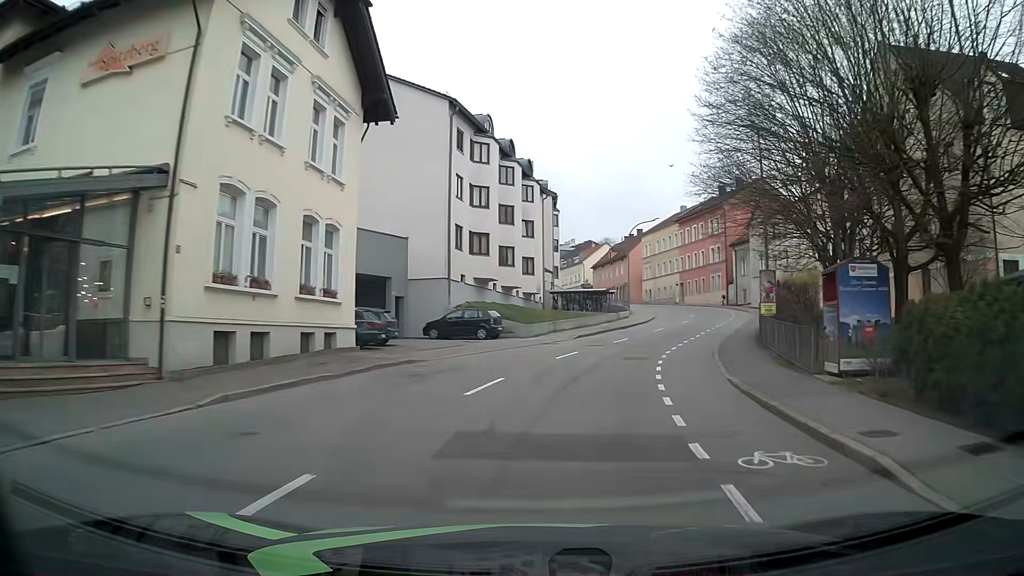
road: tertiary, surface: asphalt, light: Day
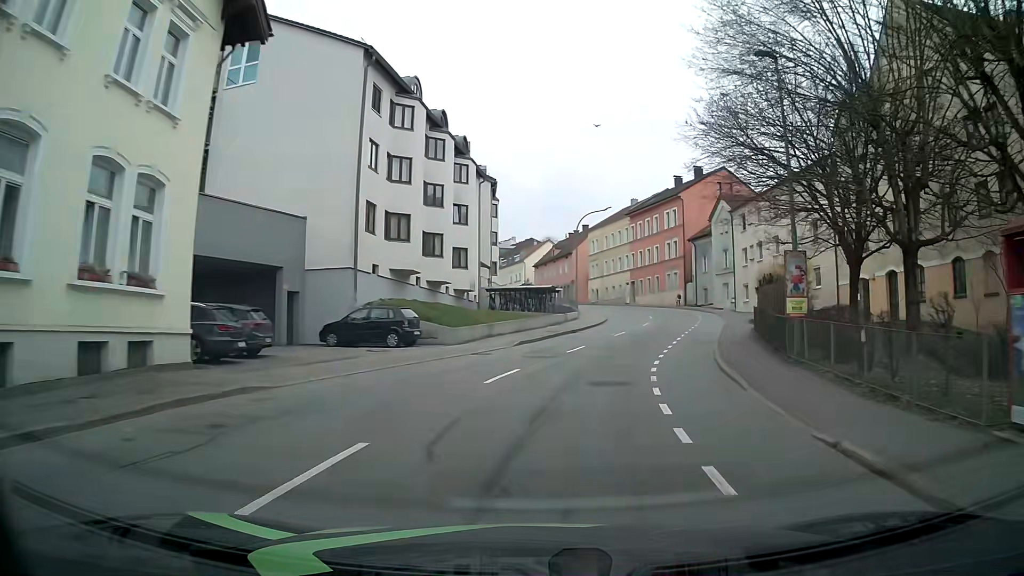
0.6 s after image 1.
(+0.3, +7.6) m; +5°
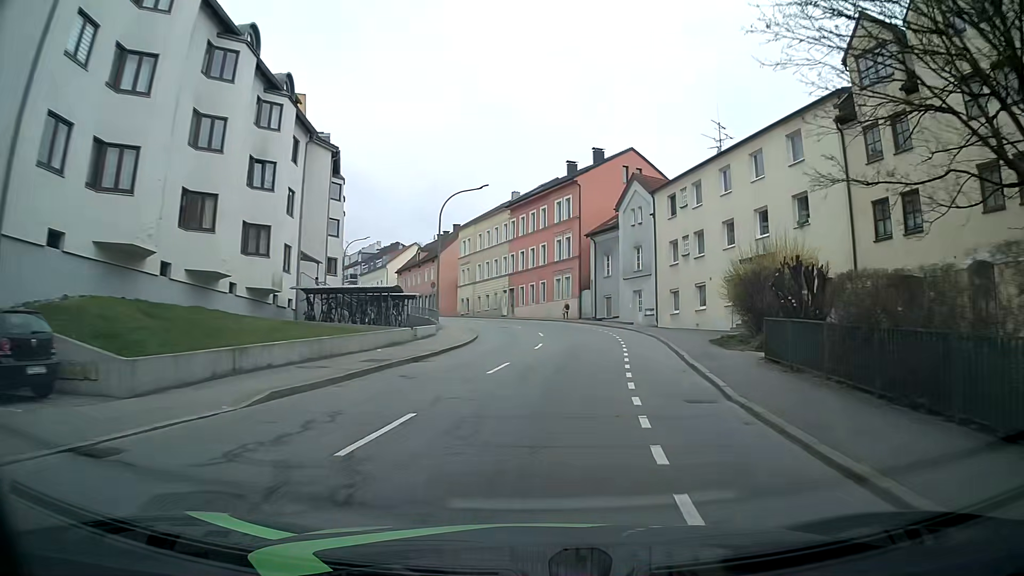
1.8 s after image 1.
(+1.5, +15.0) m; +11°
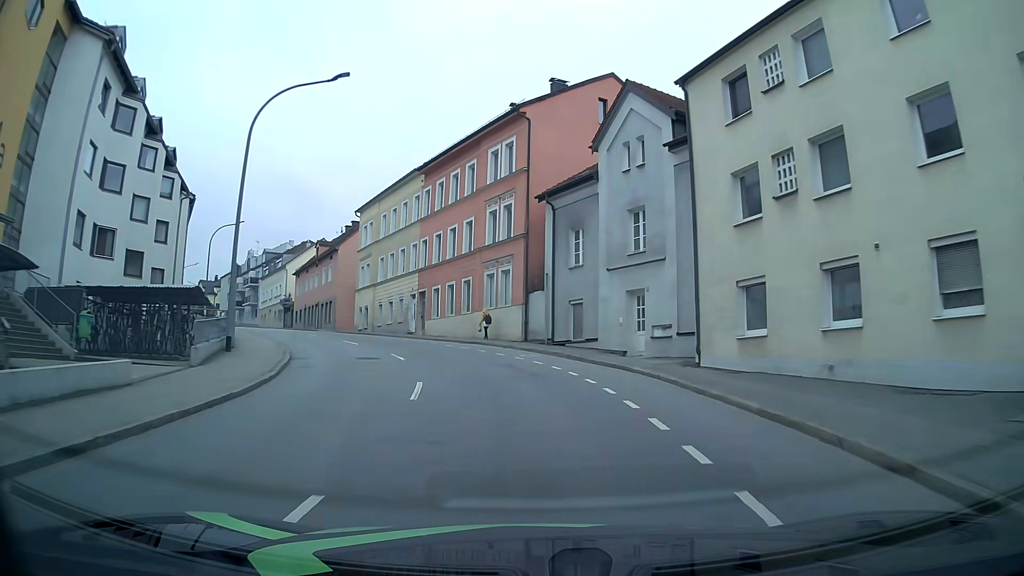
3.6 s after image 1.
(+1.6, +22.2) m; +5°
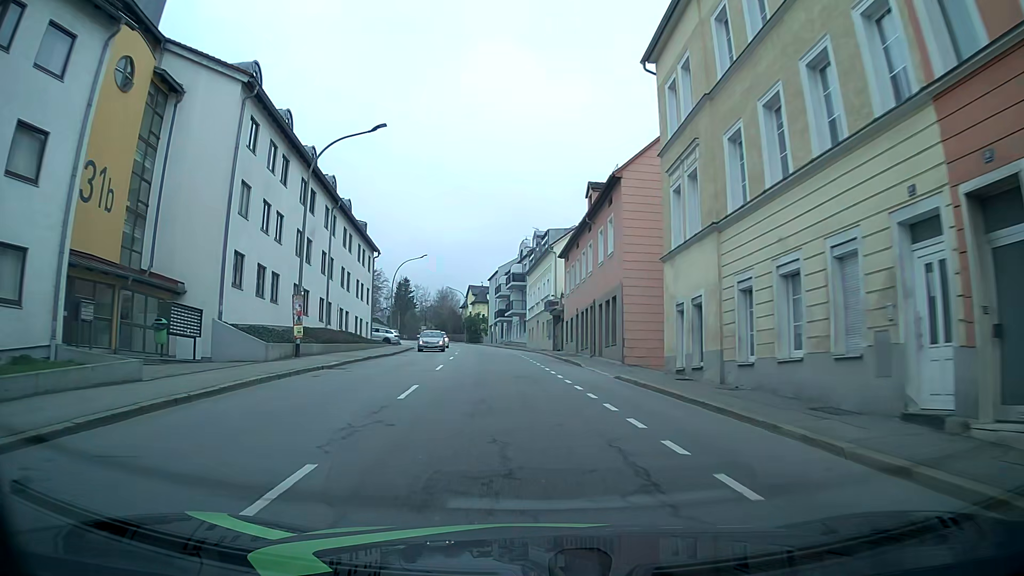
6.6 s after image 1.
(-7.6, +34.7) m; -28°
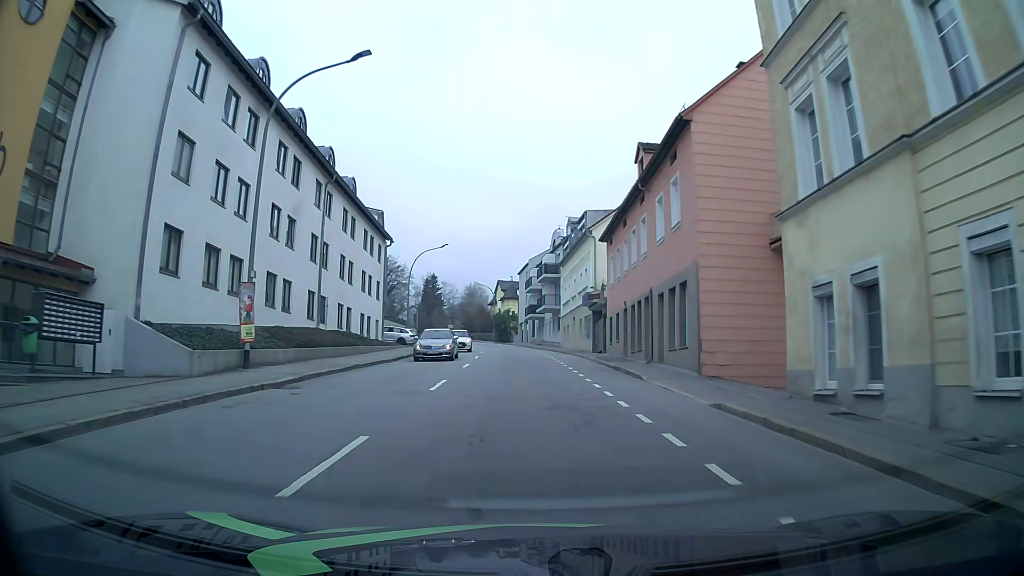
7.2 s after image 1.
(-0.2, +7.5) m; -2°
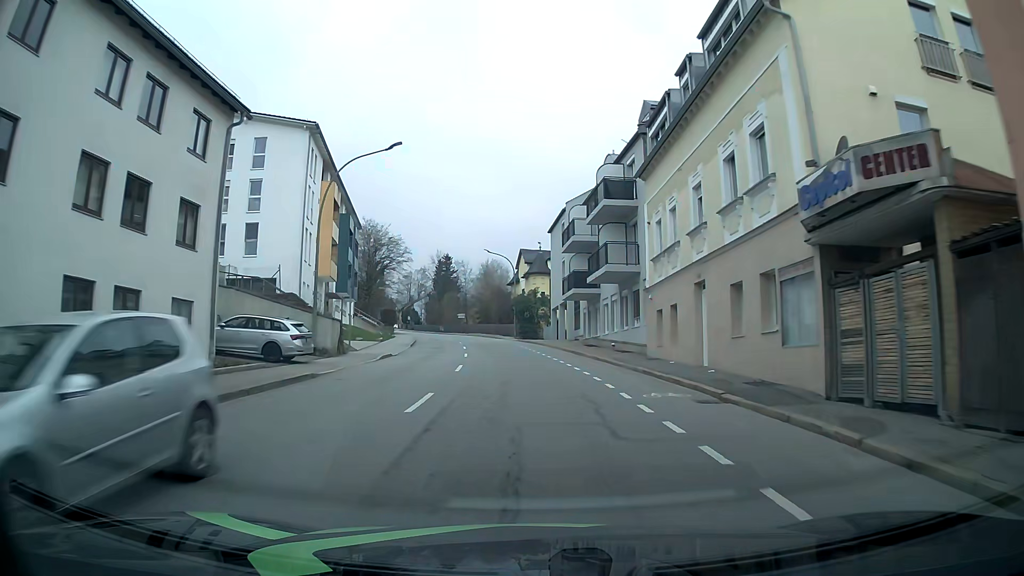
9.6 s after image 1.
(-1.0, +31.5) m; -3°
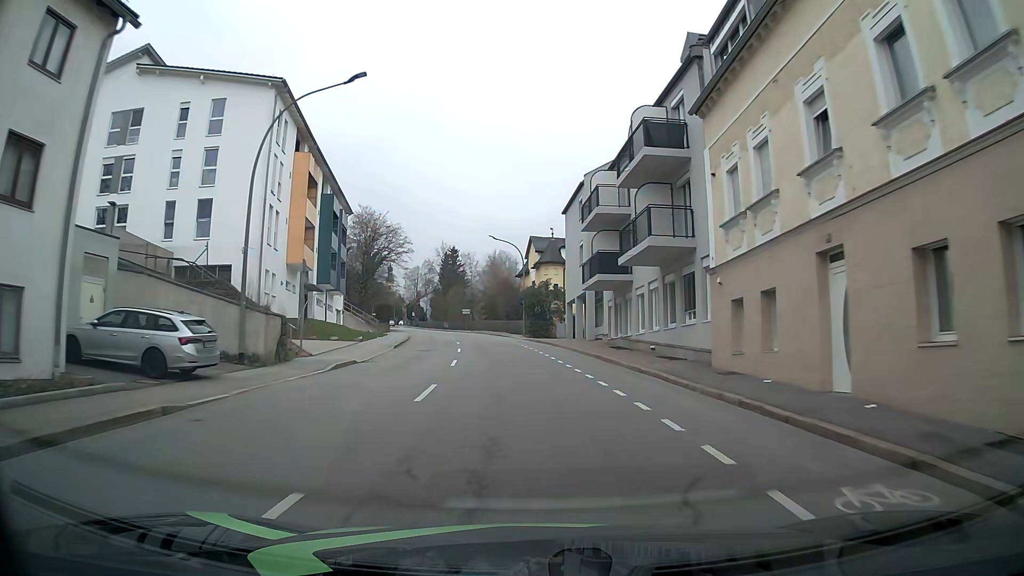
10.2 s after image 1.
(0.0, +8.1) m; 0°
(0, +10) (-1, +20) (-1, +30) (-2, +40) (-4, +50) (-6, +60) (-8, +69) (-10, +79) (-13, +89) (-16, +98) m
